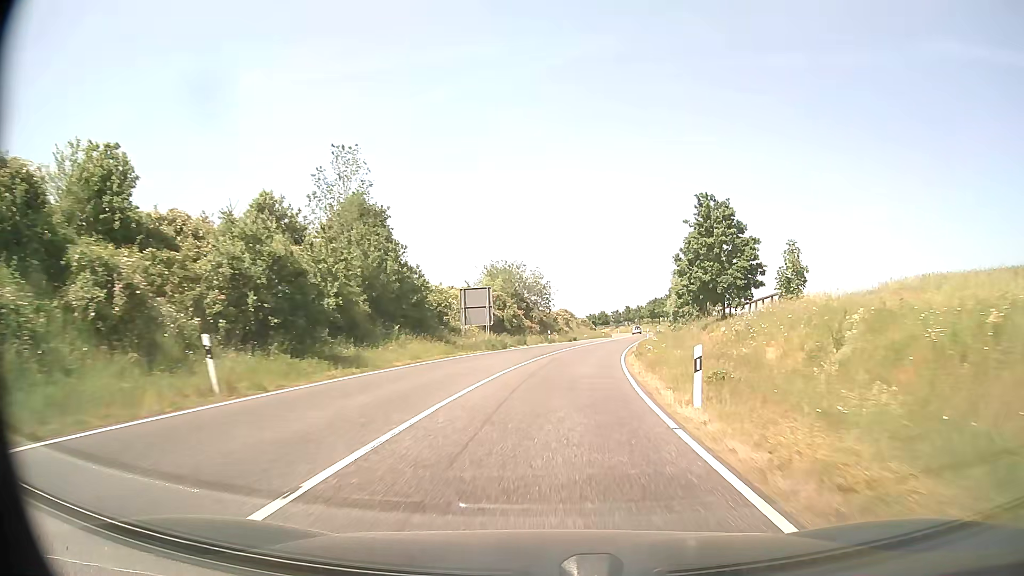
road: secondary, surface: asphalt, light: Day
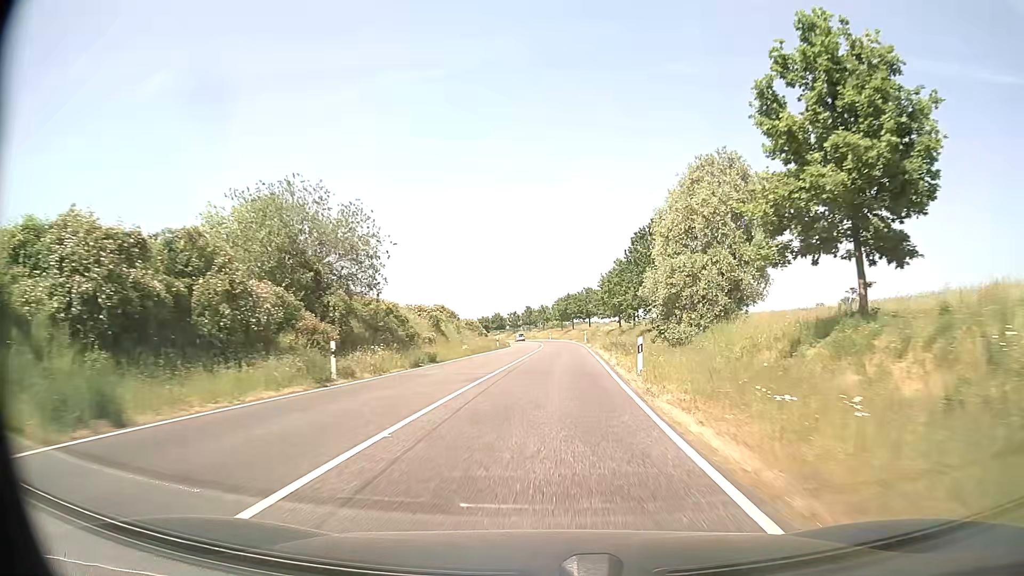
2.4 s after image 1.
(+3.4, +41.5) m; +9°
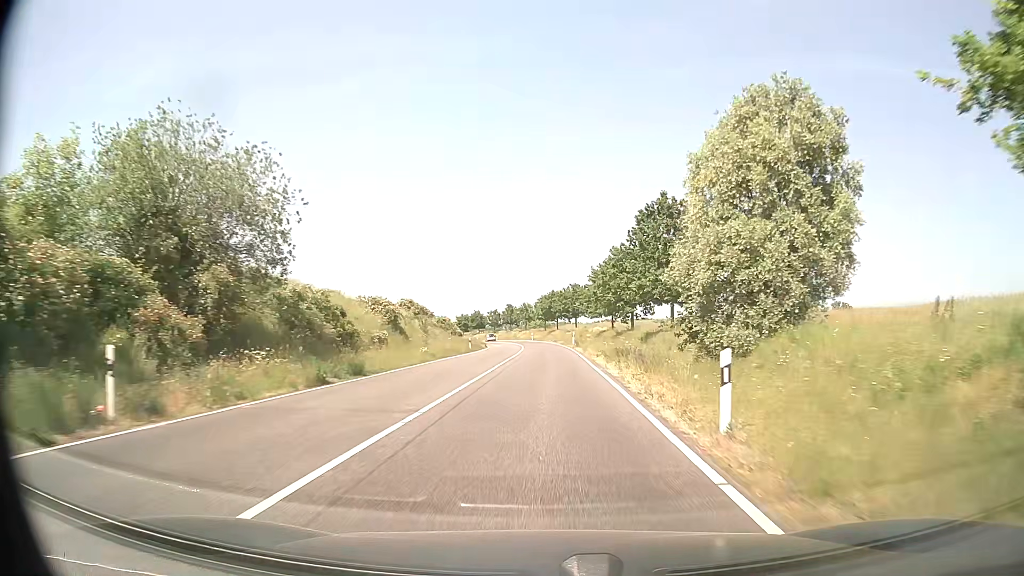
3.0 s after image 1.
(+0.1, +10.5) m; +1°
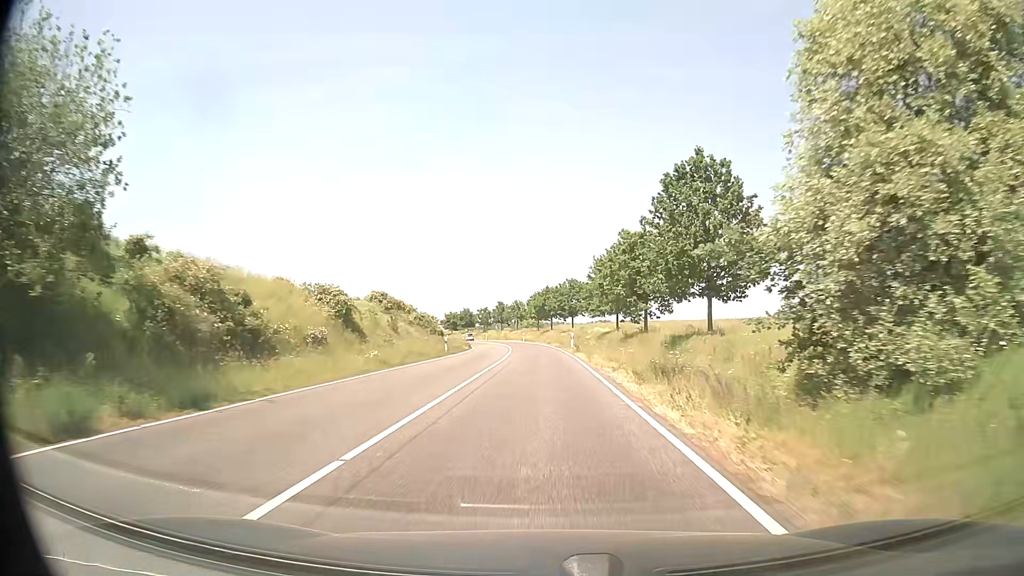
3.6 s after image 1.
(0.0, +10.6) m; 0°
(0, +10) (0, +20) (0, +30) (0, +40) (0, +50) (-1, +60) (-2, +70) (-3, +80) (-4, +90) (-5, +100) m
